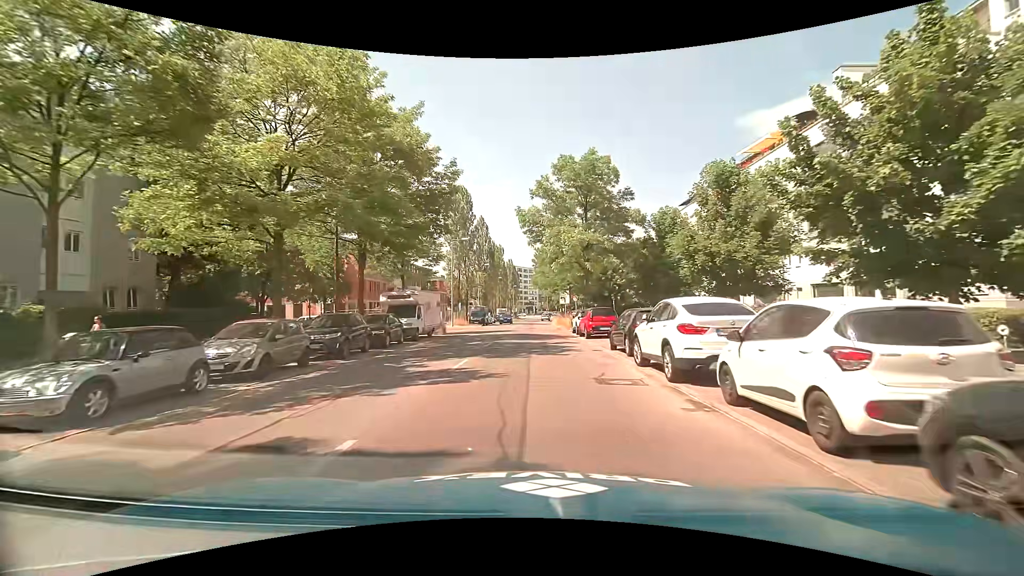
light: Day
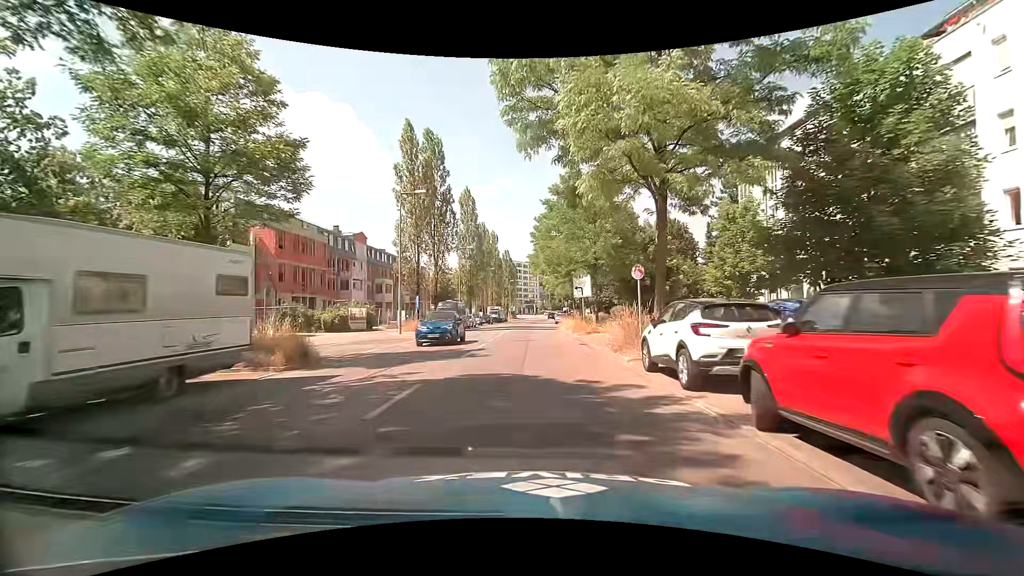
(-0.1, +23.1) m; -1°
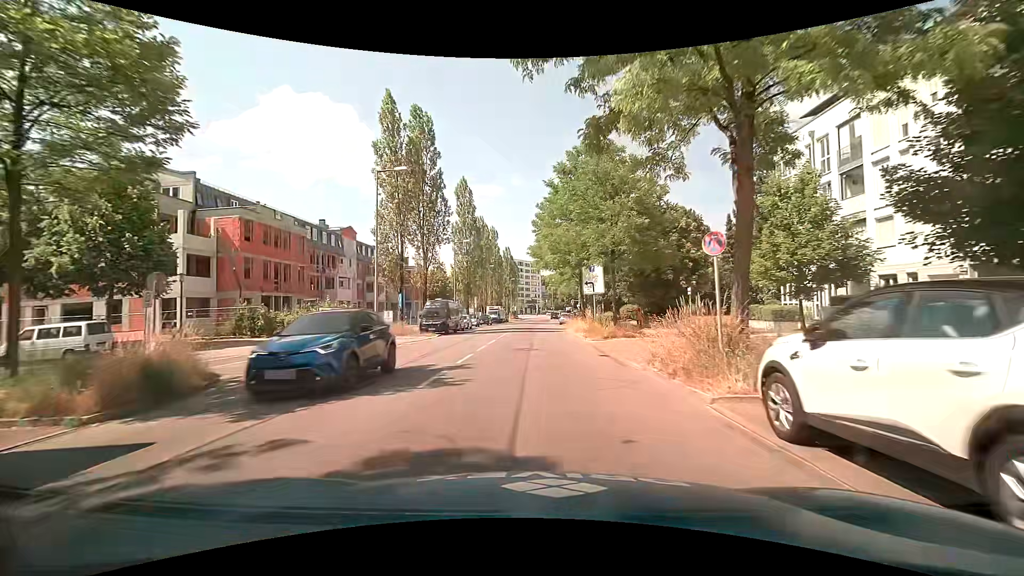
(0.0, +6.0) m; 0°
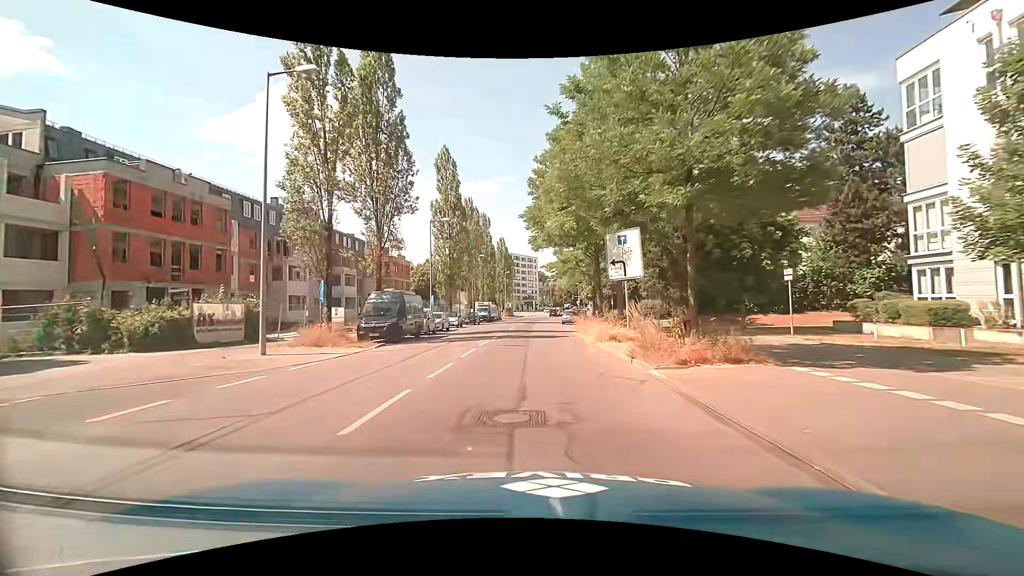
(0.0, +12.6) m; -1°
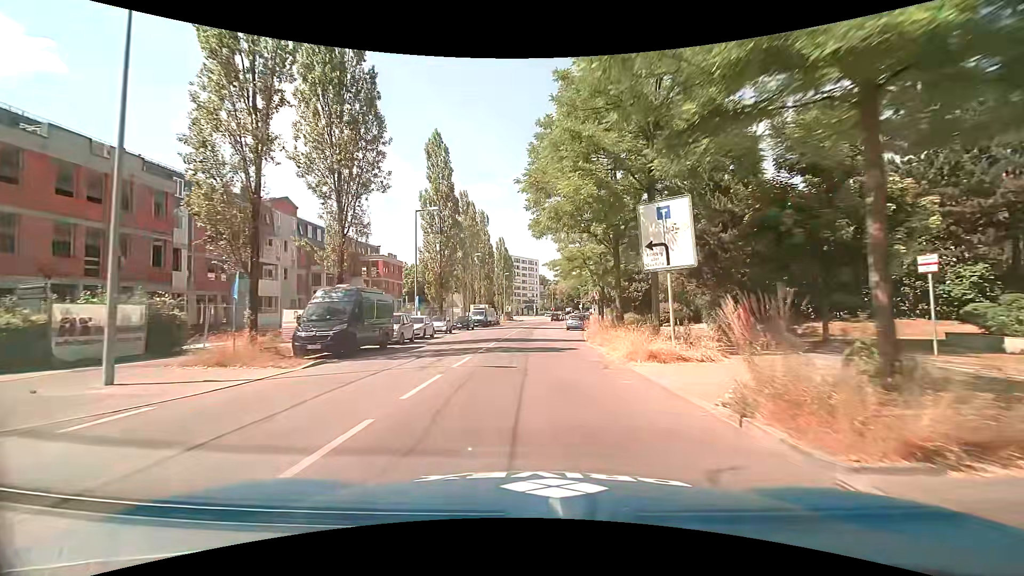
(+0.1, +6.6) m; +1°
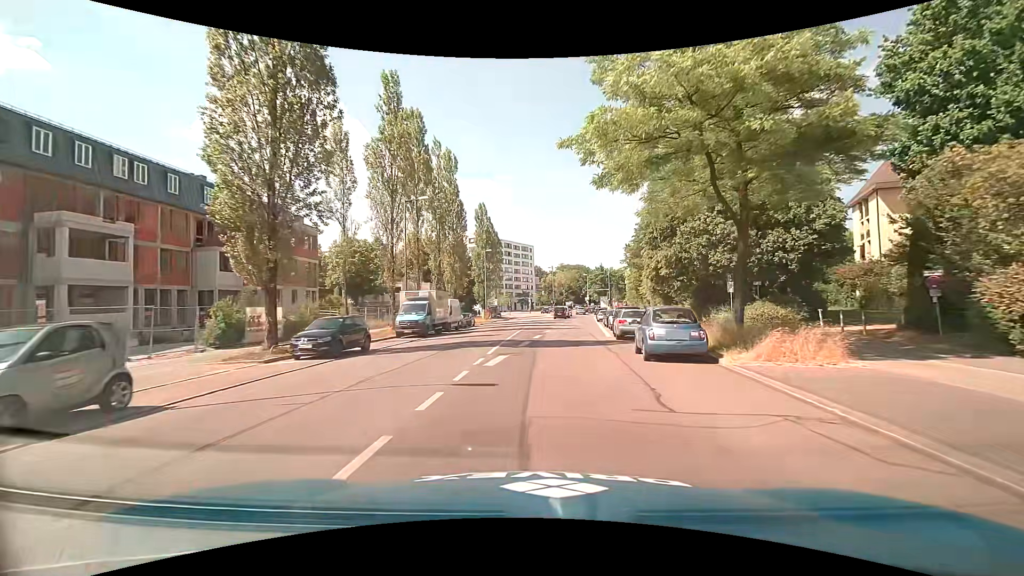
(+0.3, +34.1) m; +1°
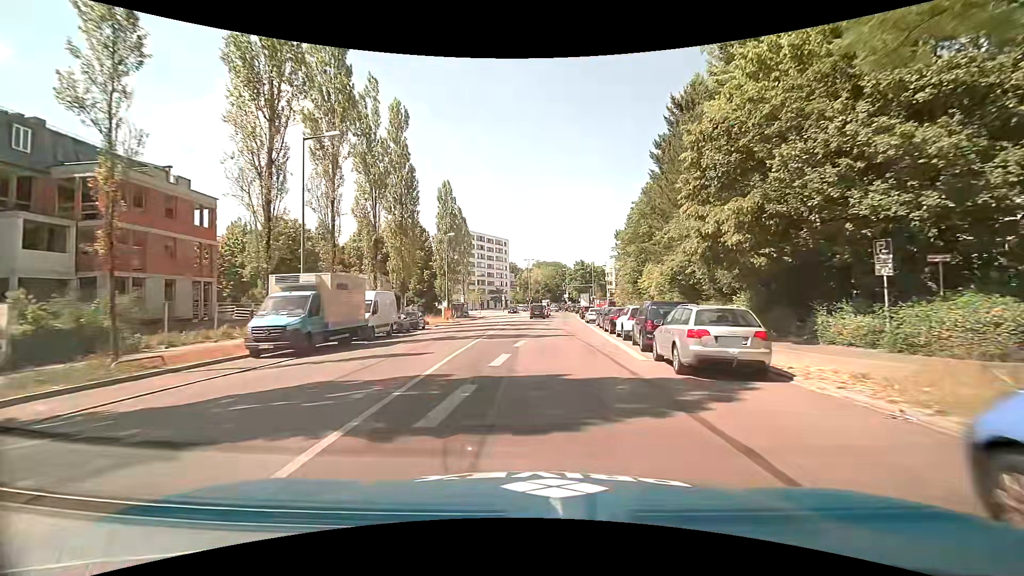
(+0.4, +13.4) m; +2°
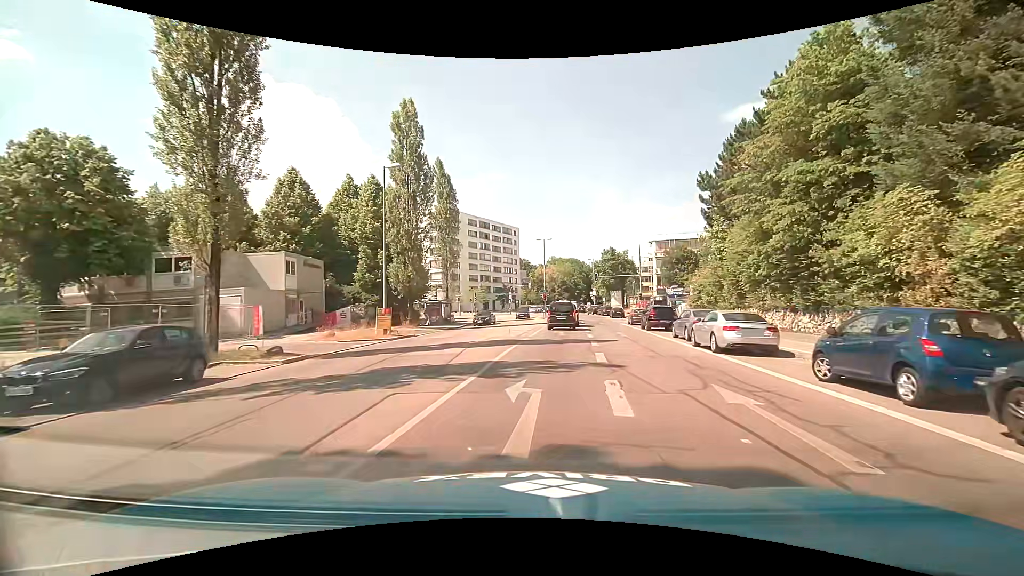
(0.0, +28.8) m; -1°
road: secondary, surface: asphalt
